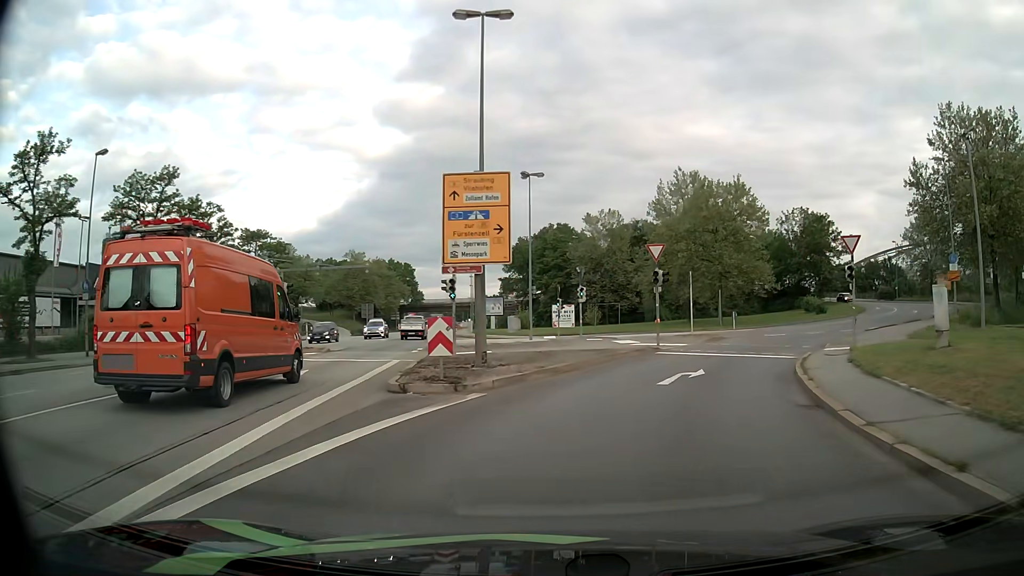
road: primary_link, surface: asphalt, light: Day
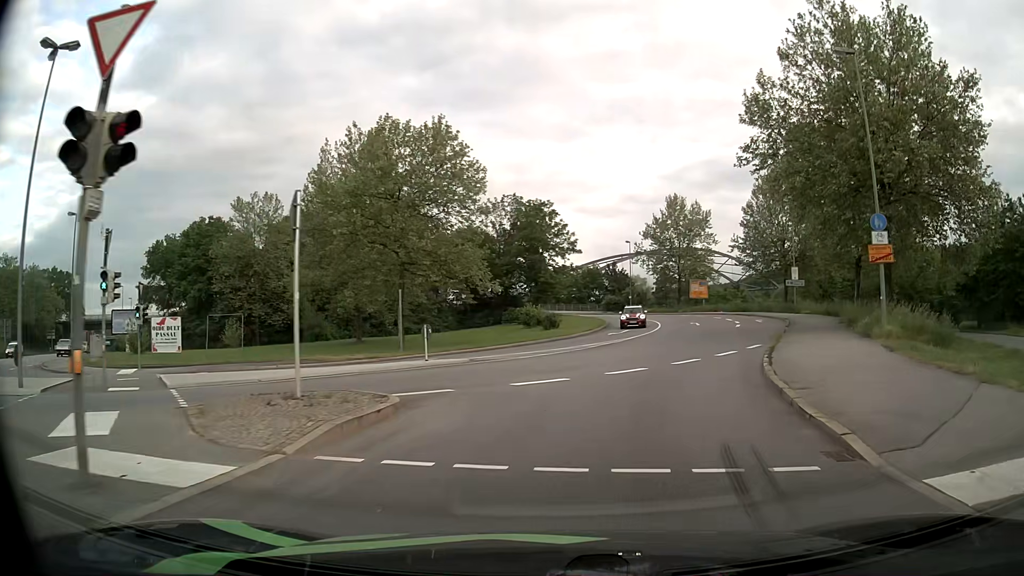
(+5.0, +21.9) m; +27°
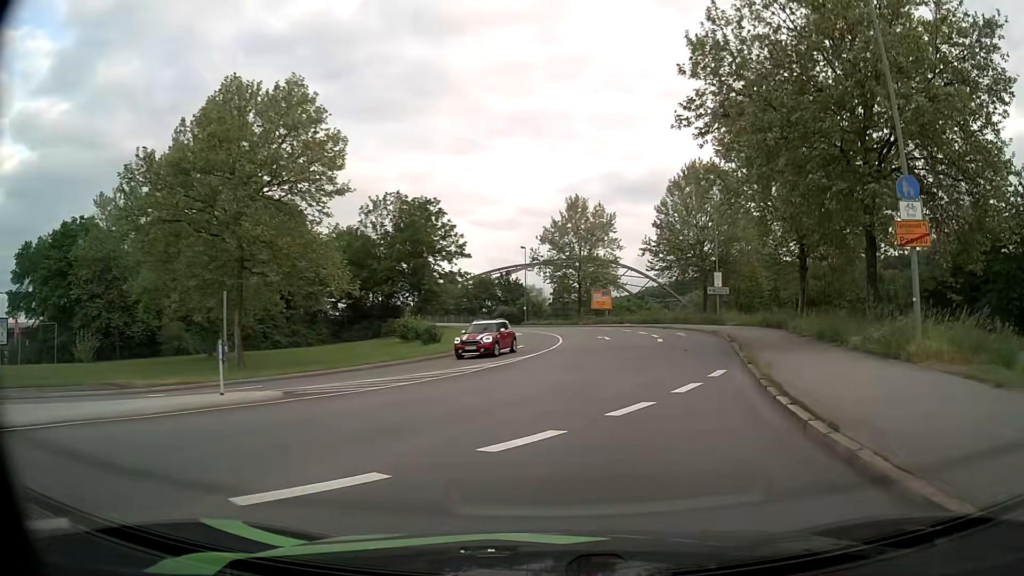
(+0.6, +8.4) m; +9°
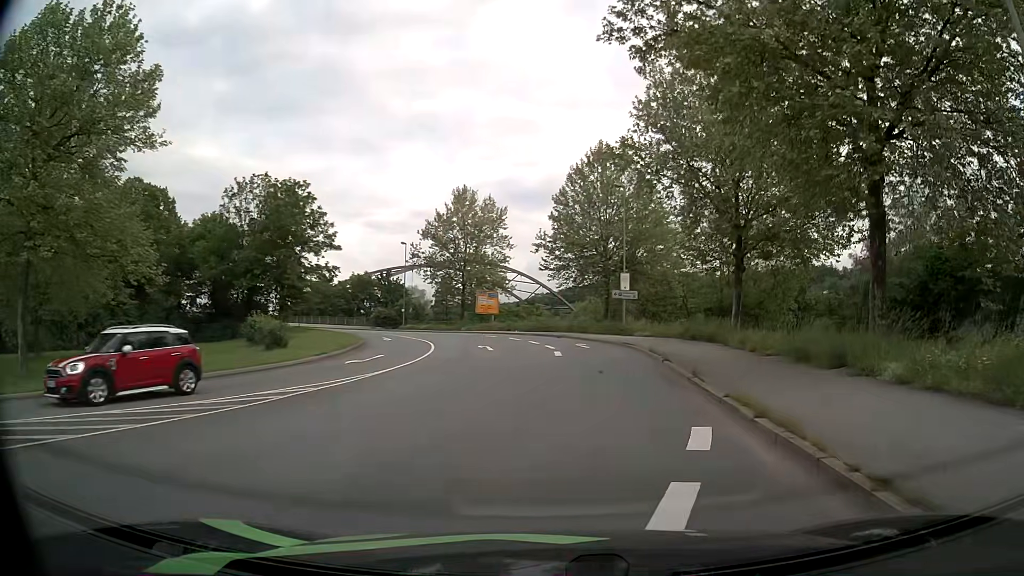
(+0.7, +8.3) m; +9°
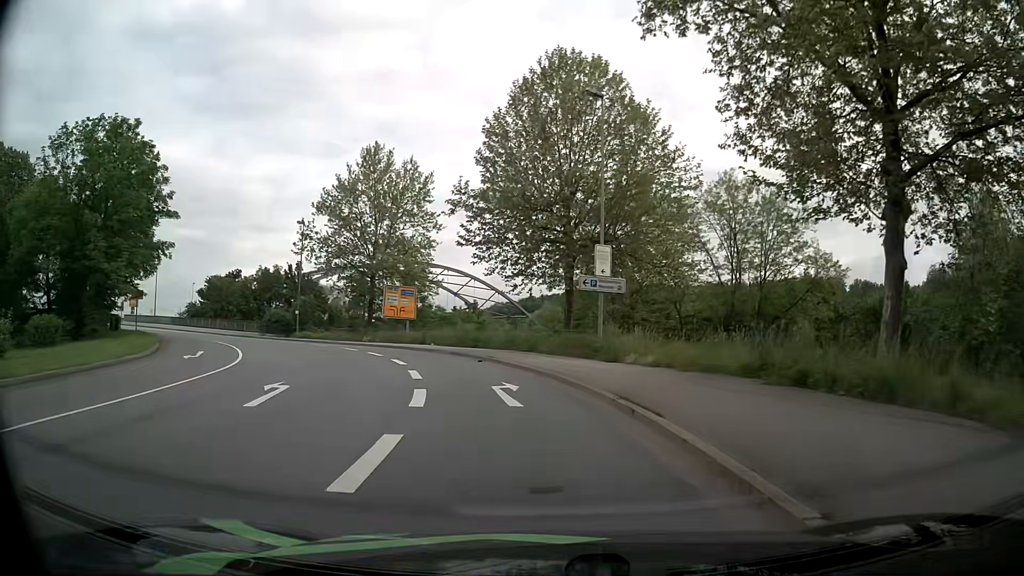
(+1.8, +20.6) m; +4°
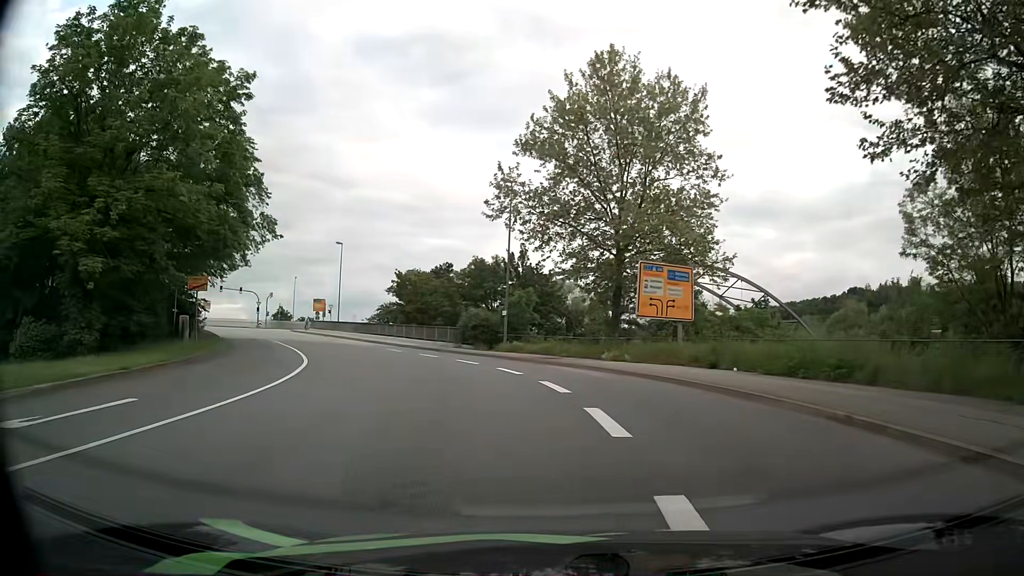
(-4.2, +20.4) m; -22°
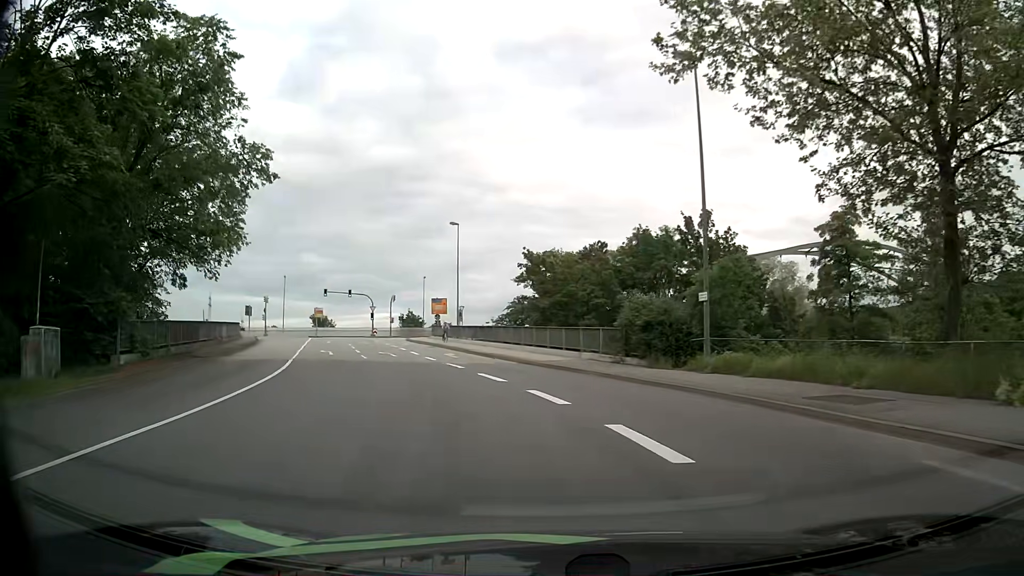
(-2.0, +19.0) m; -14°
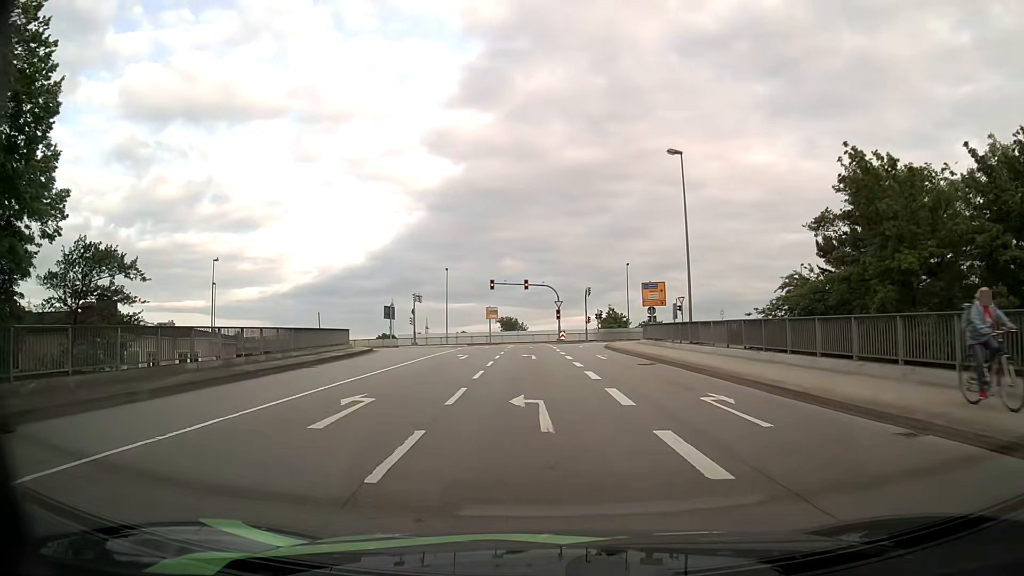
(-4.2, +23.6) m; -17°
